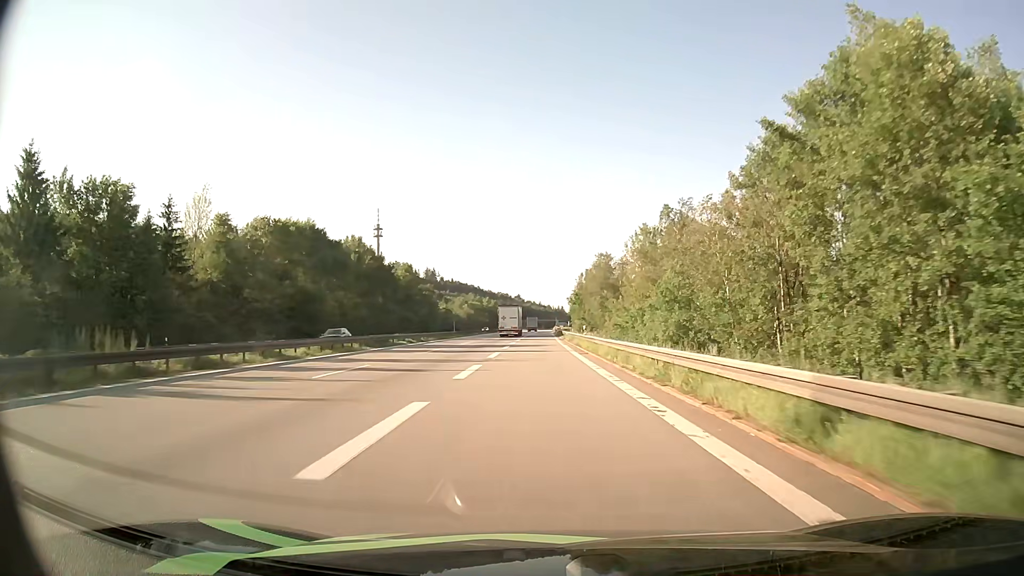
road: motorway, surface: asphalt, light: Day
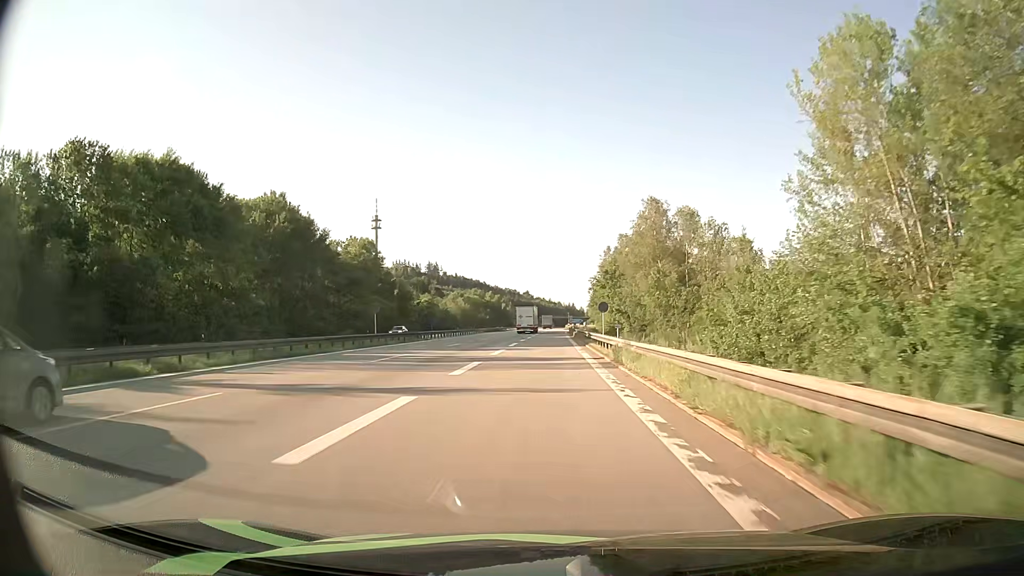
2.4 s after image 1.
(-0.3, +47.2) m; -1°
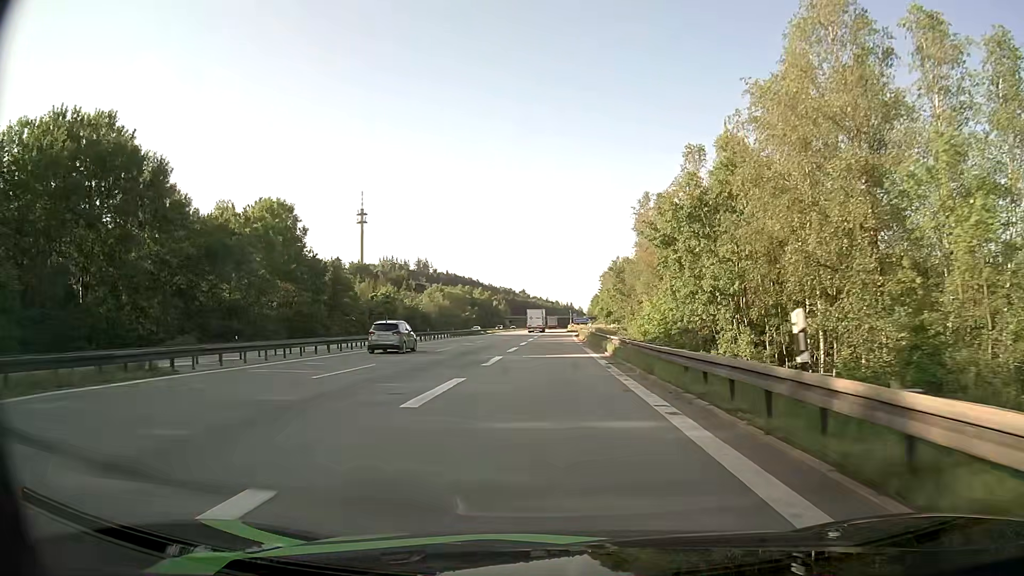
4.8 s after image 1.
(-0.3, +42.8) m; 0°
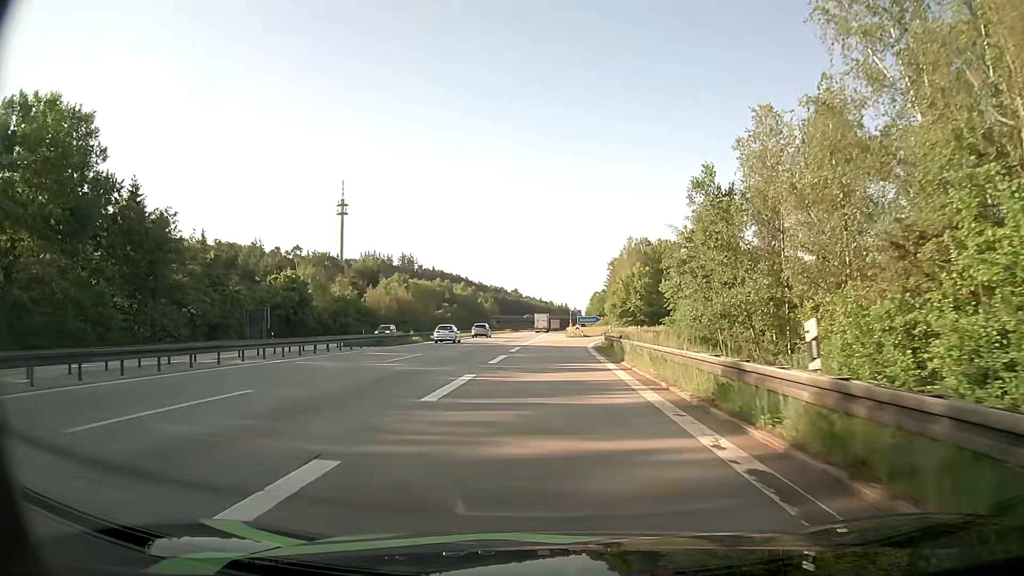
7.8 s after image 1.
(+0.3, +46.1) m; 0°
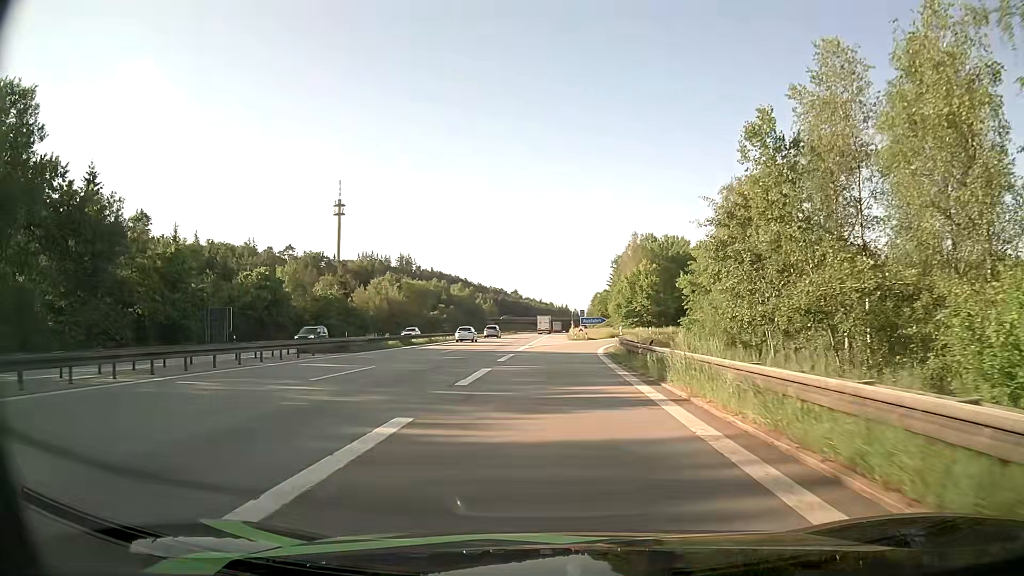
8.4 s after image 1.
(0.0, +8.5) m; 0°
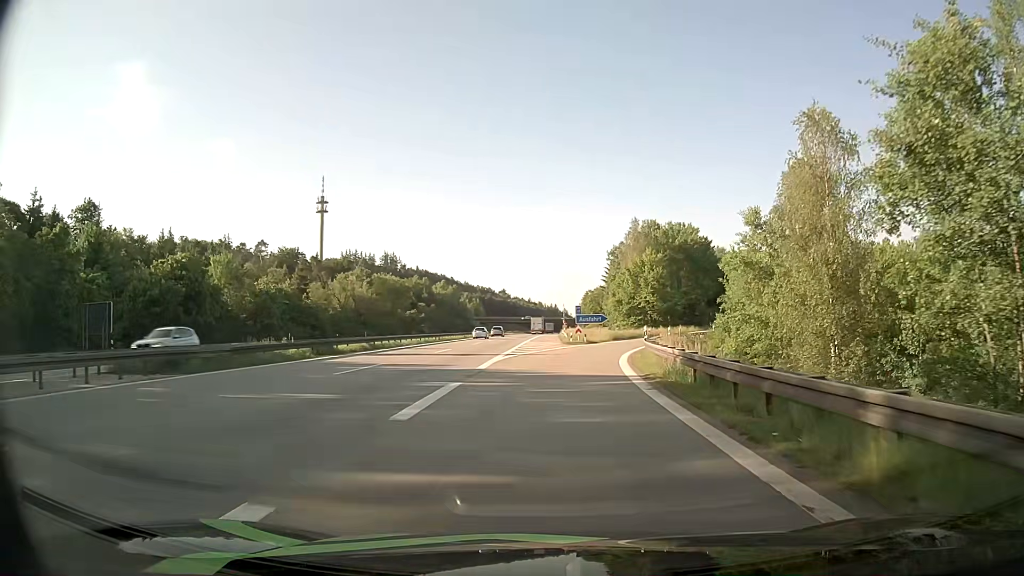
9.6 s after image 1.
(+0.1, +17.0) m; +1°
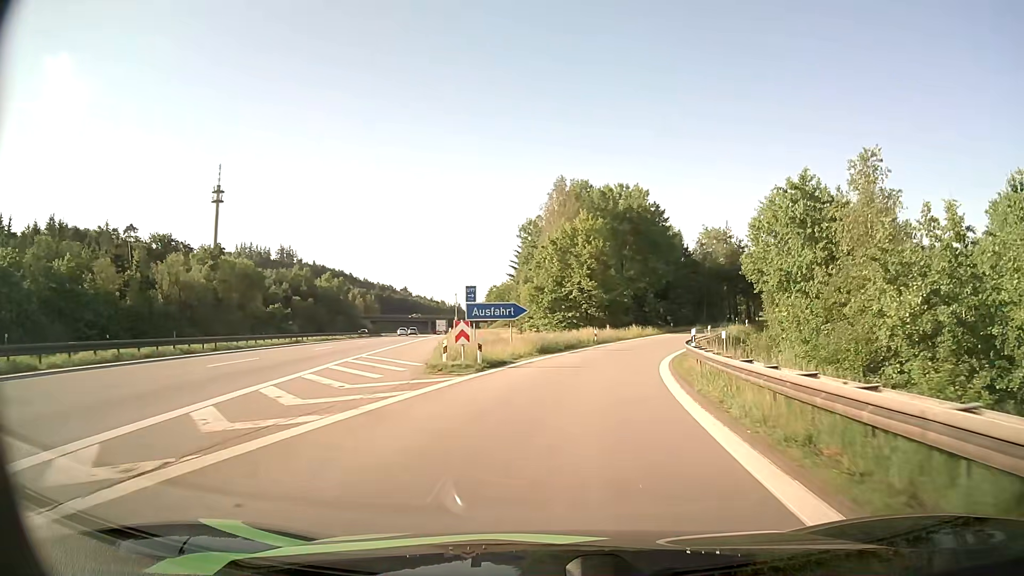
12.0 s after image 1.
(+1.9, +33.7) m; +8°
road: motorway_link
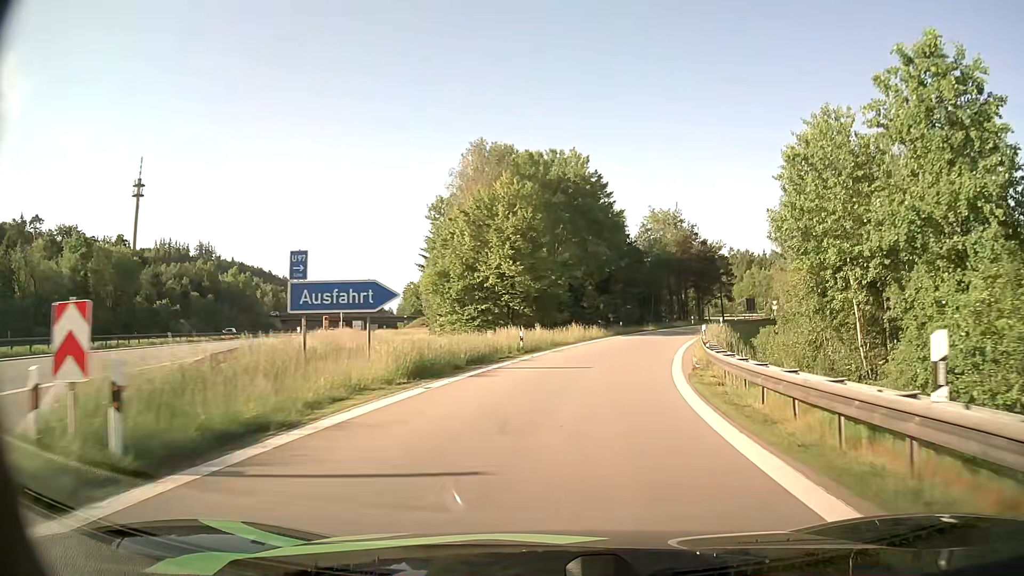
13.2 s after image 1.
(+0.9, +17.1) m; +7°
